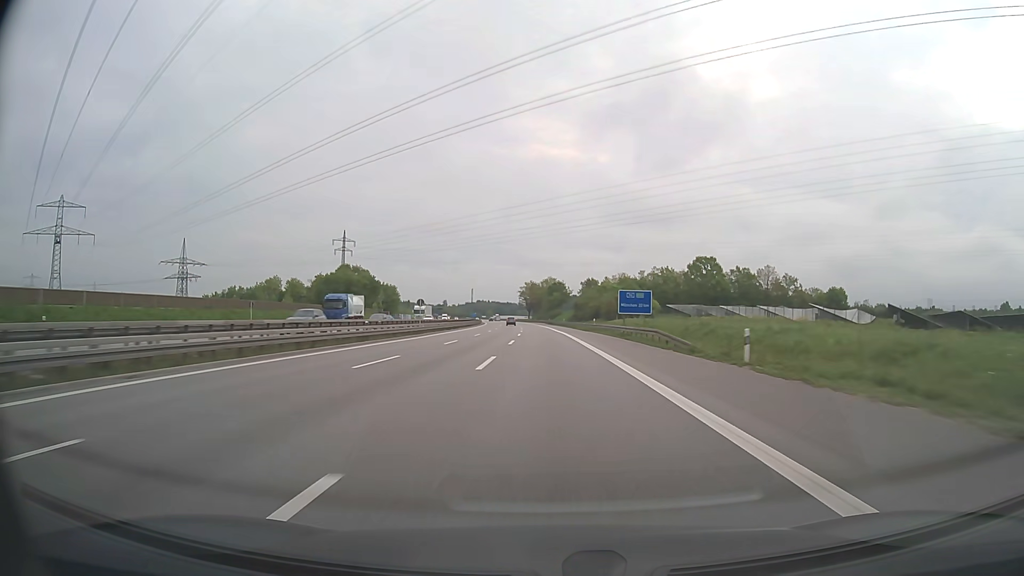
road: motorway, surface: asphalt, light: Day
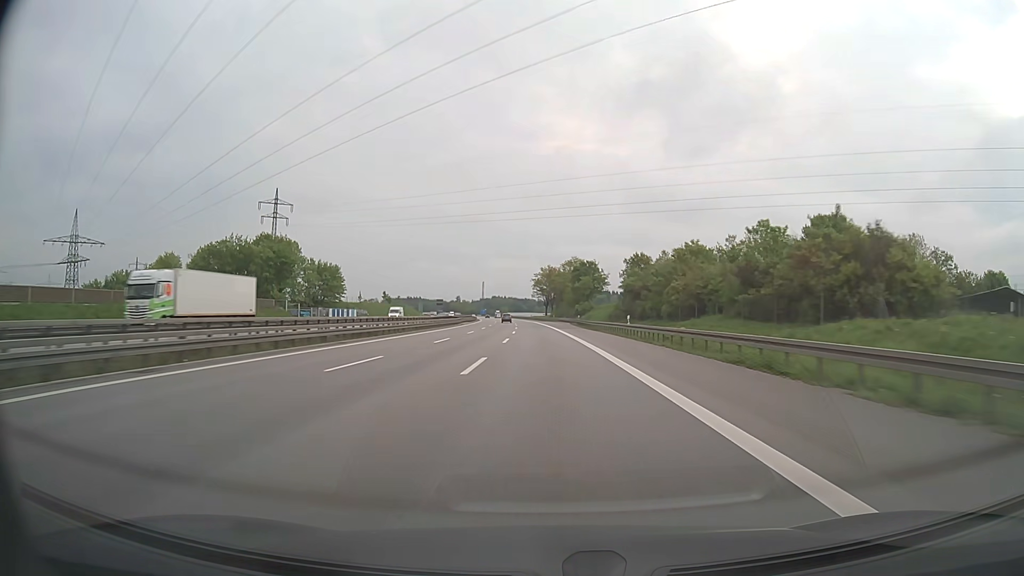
(-1.1, +74.3) m; -2°
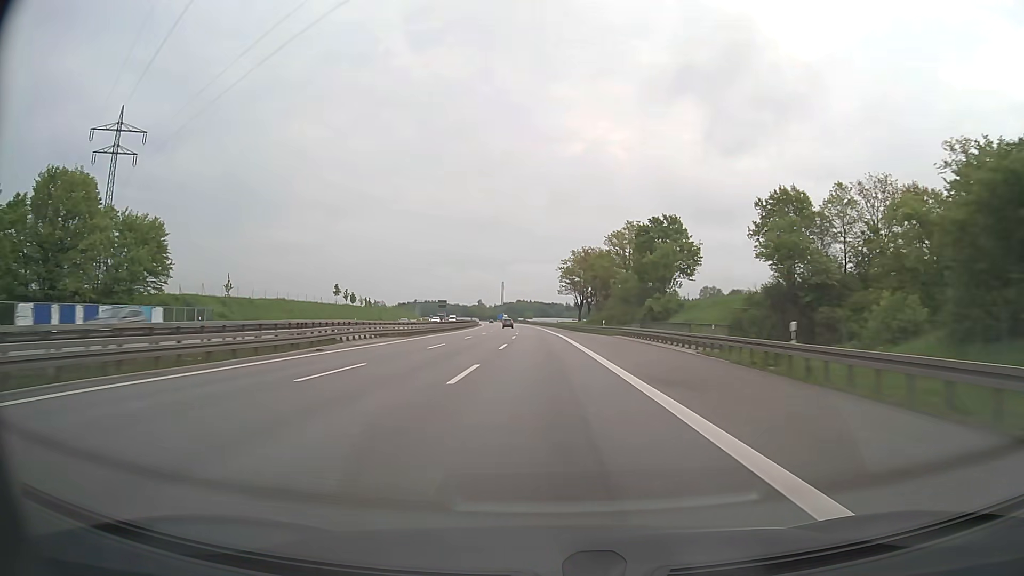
(-1.5, +74.2) m; -2°
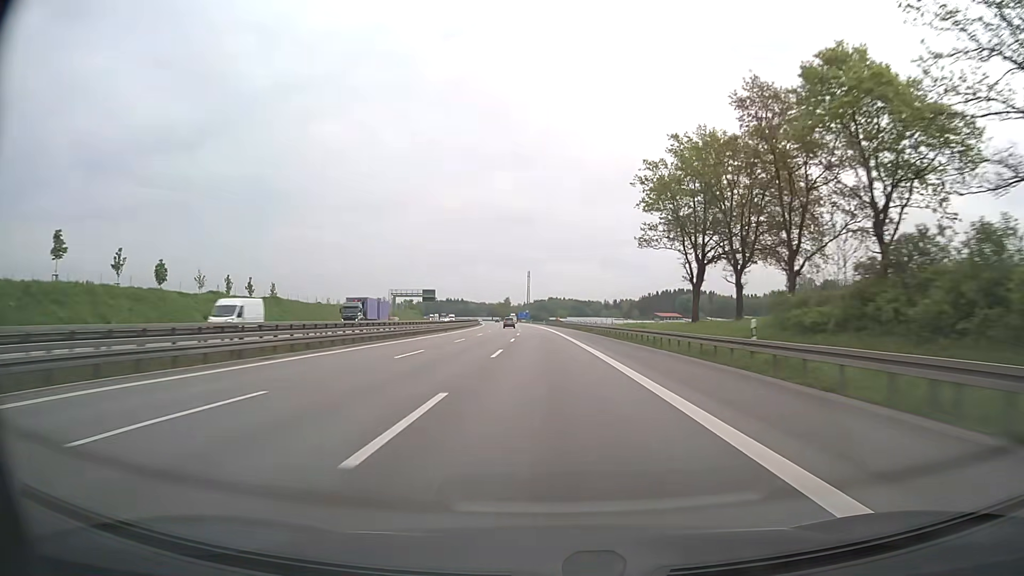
(-2.4, +98.2) m; -3°
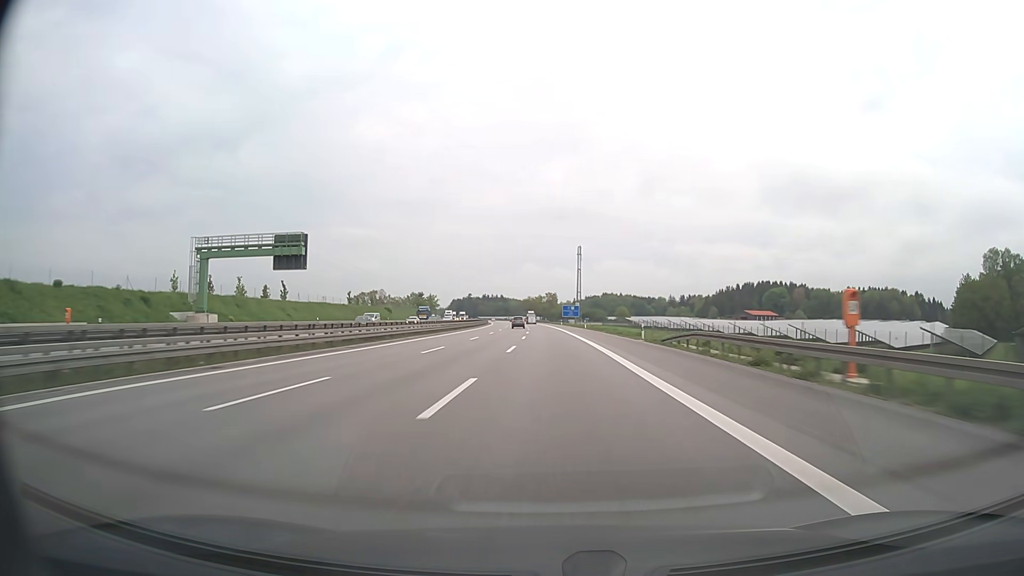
(-3.7, +122.9) m; -4°
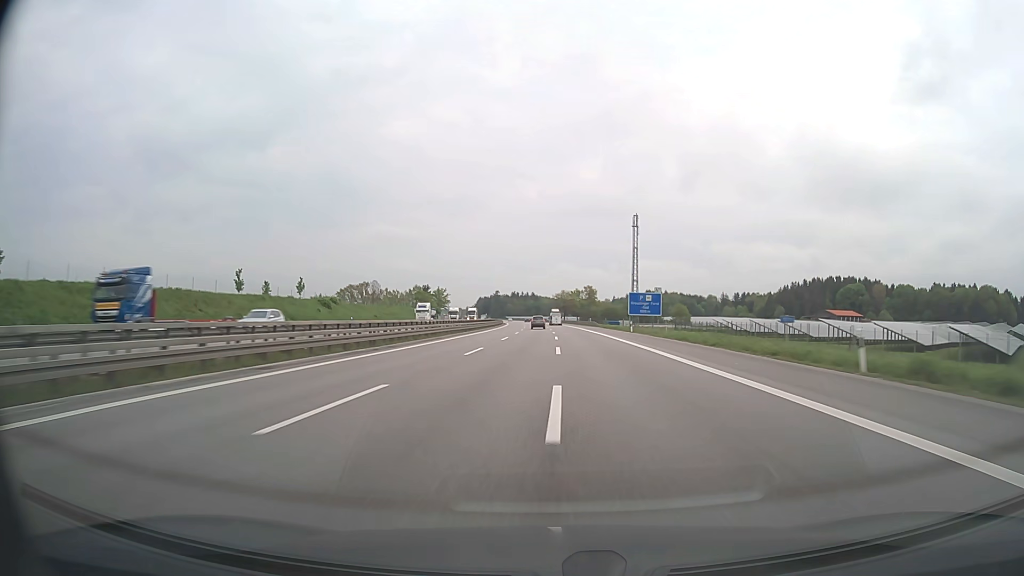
(-2.3, +73.9) m; -3°
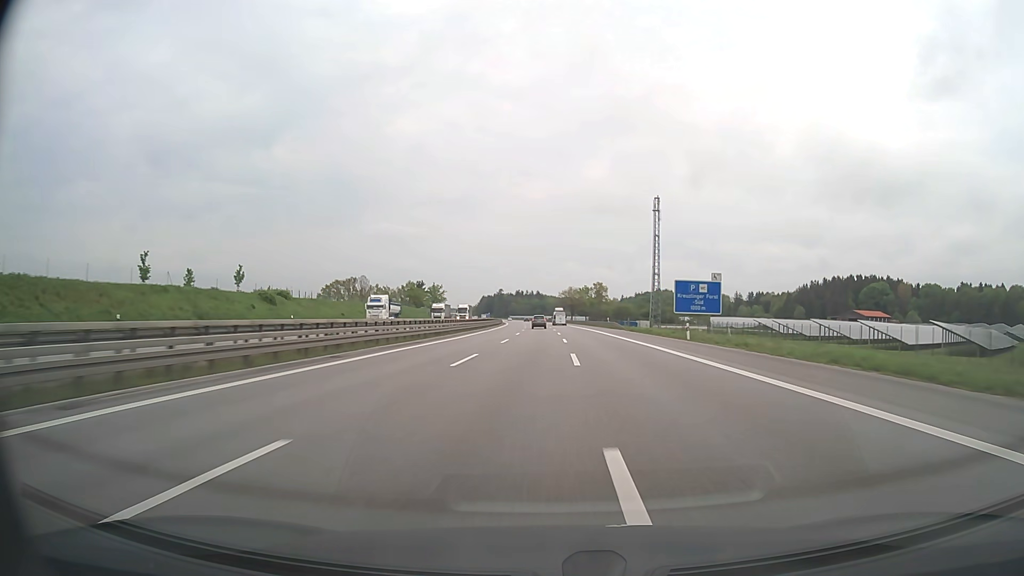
(-0.1, +24.6) m; -1°
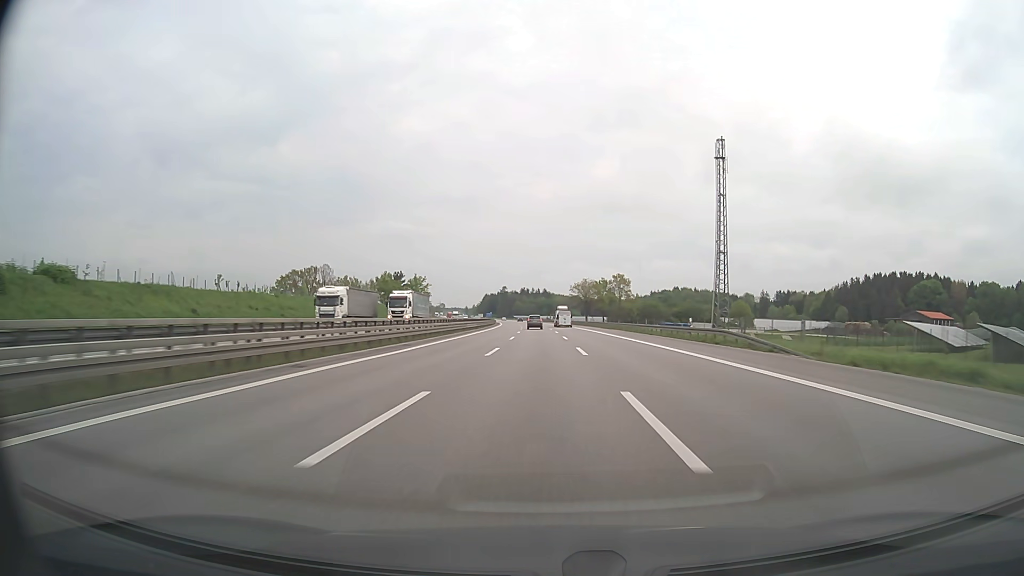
(-0.2, +49.1) m; -1°
(0, +10) (0, +20) (0, +30) (0, +40) (0, +50) (0, +60) (-1, +70) (-1, +80) (-1, +90) (-2, +100) m
